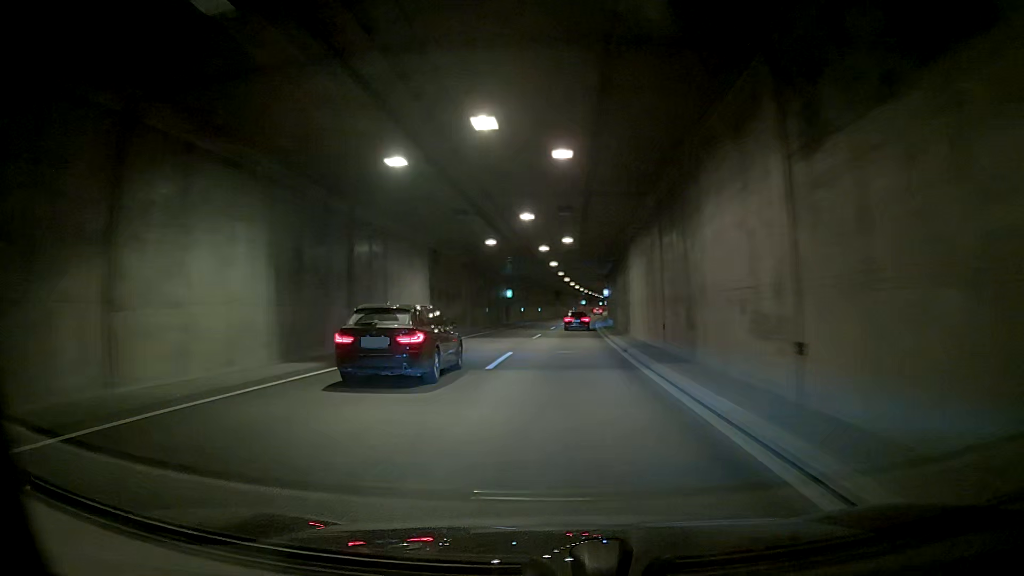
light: Day
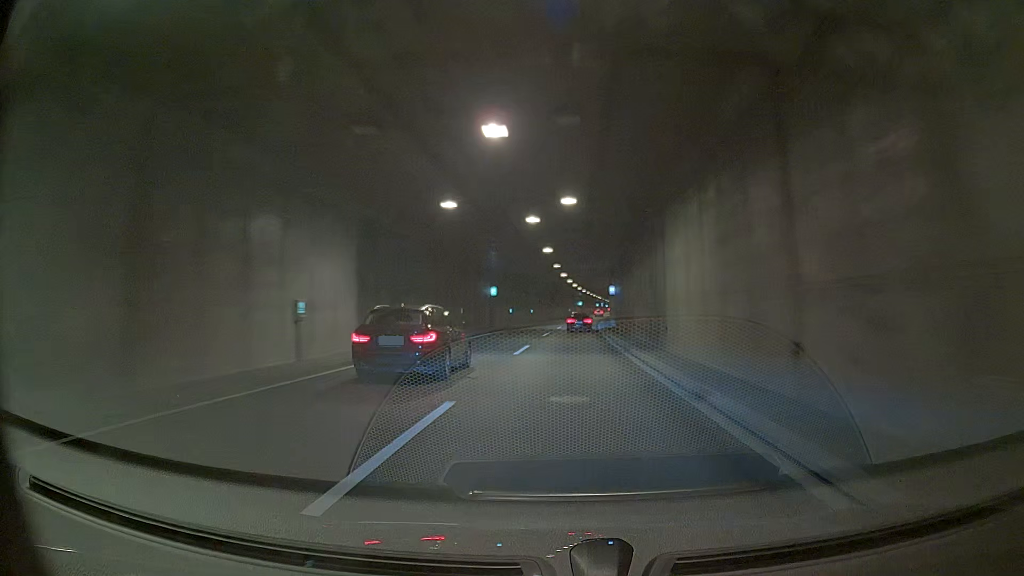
(0.0, +12.0) m; 0°
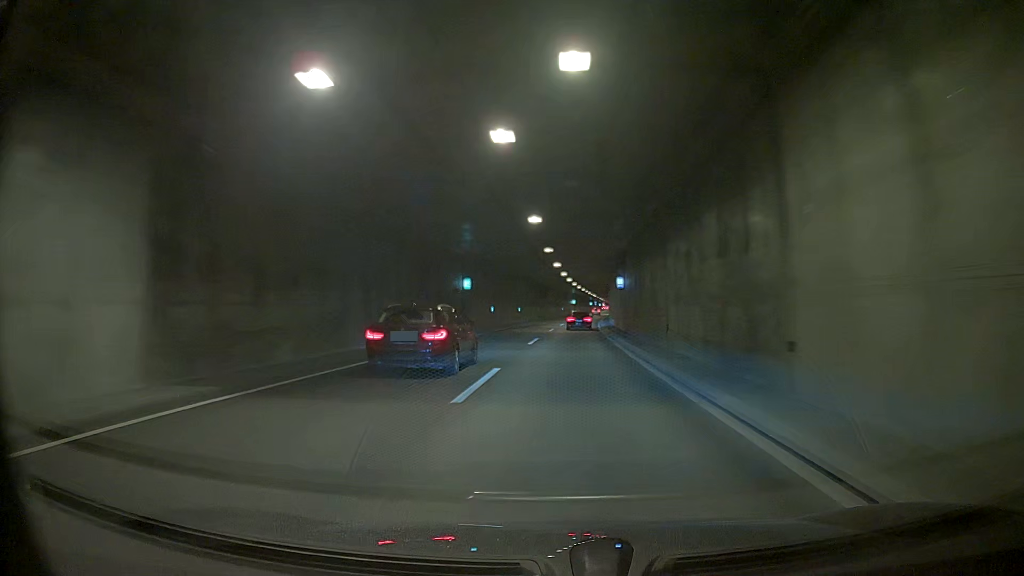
(0.0, +12.0) m; 0°
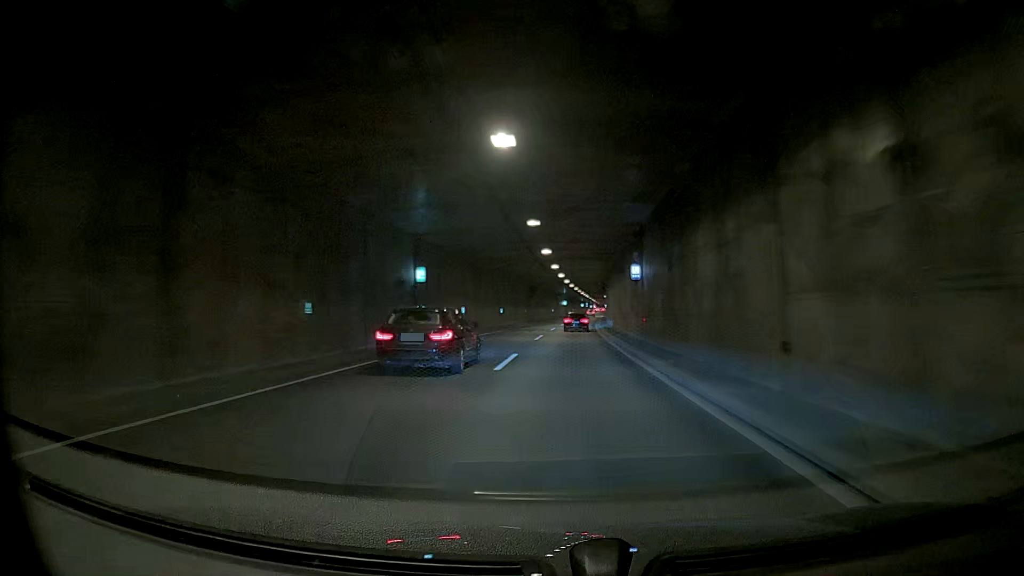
(0.0, +12.0) m; 0°
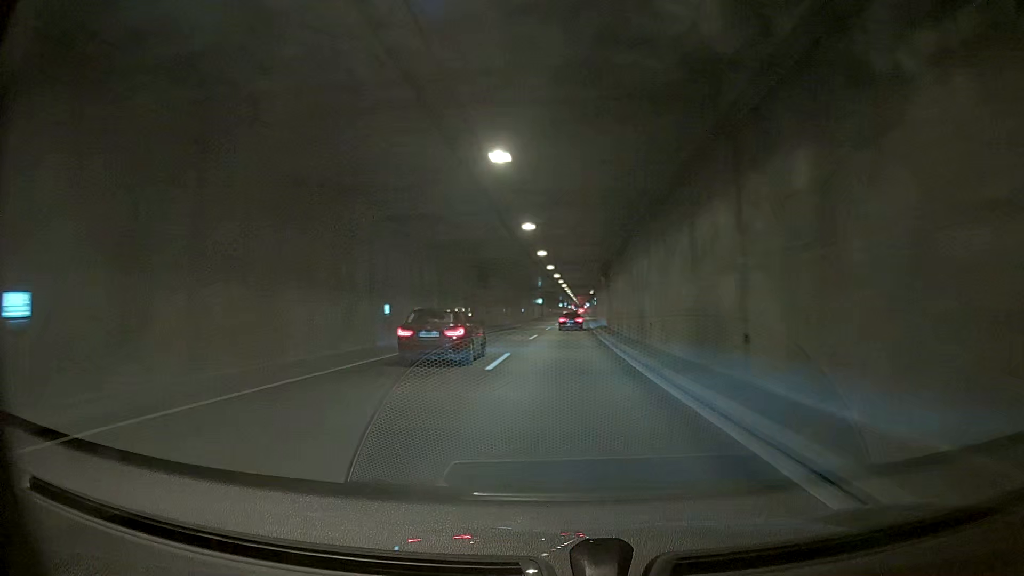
(0.0, +36.0) m; 0°
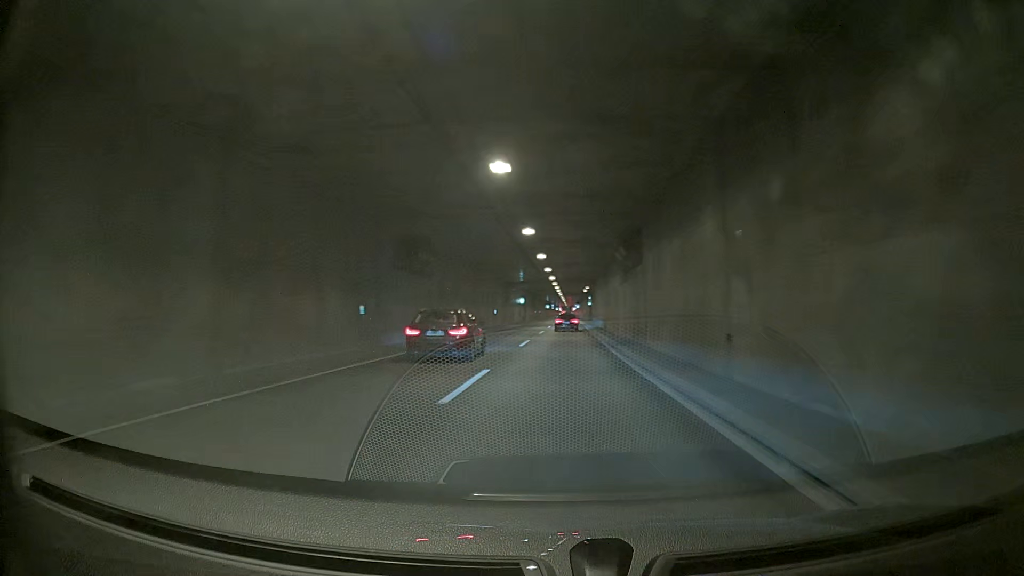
(0.0, +23.9) m; 0°
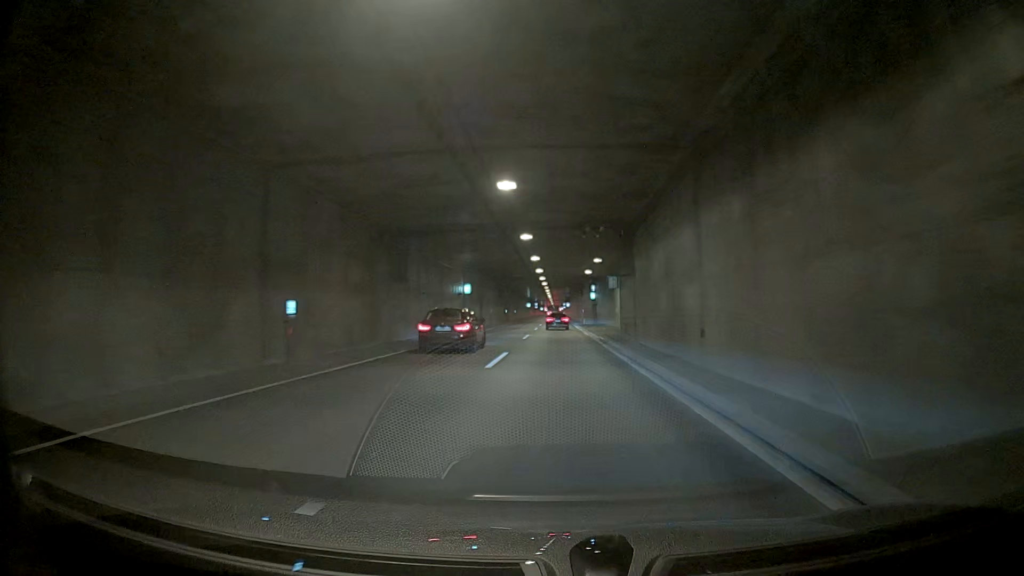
(0.0, +47.8) m; 0°
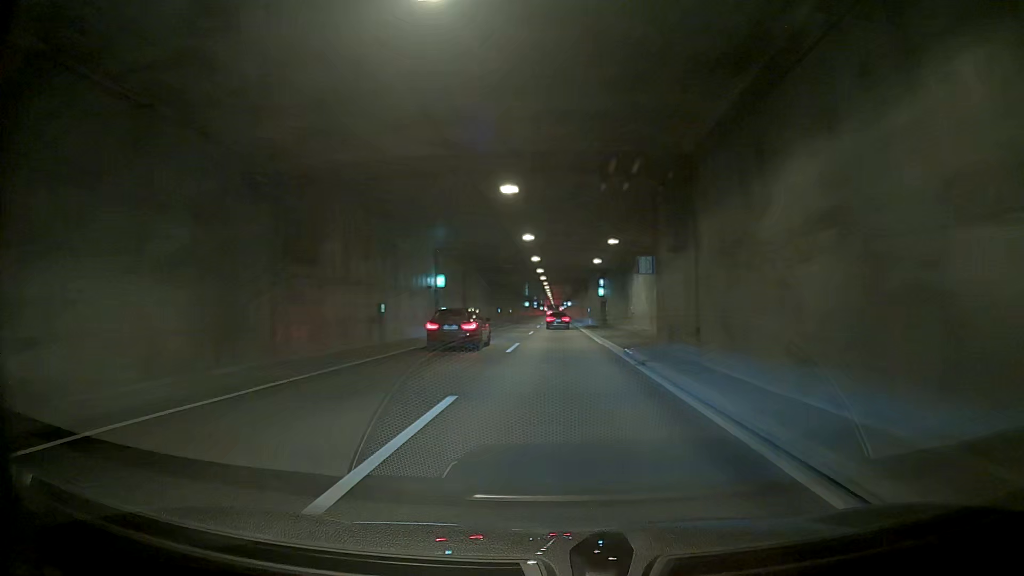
(0.0, +11.9) m; 0°
